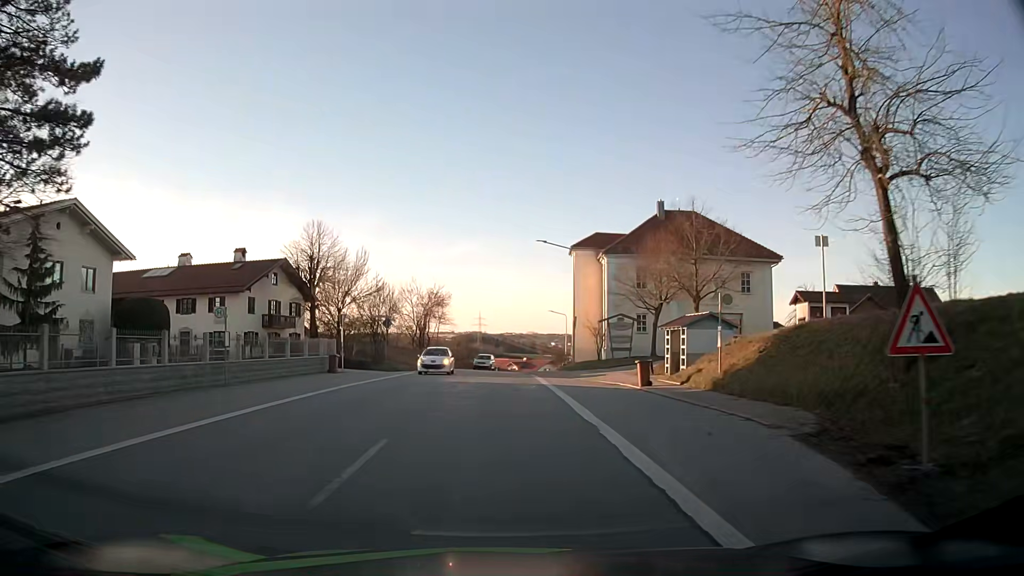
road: secondary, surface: asphalt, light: Day
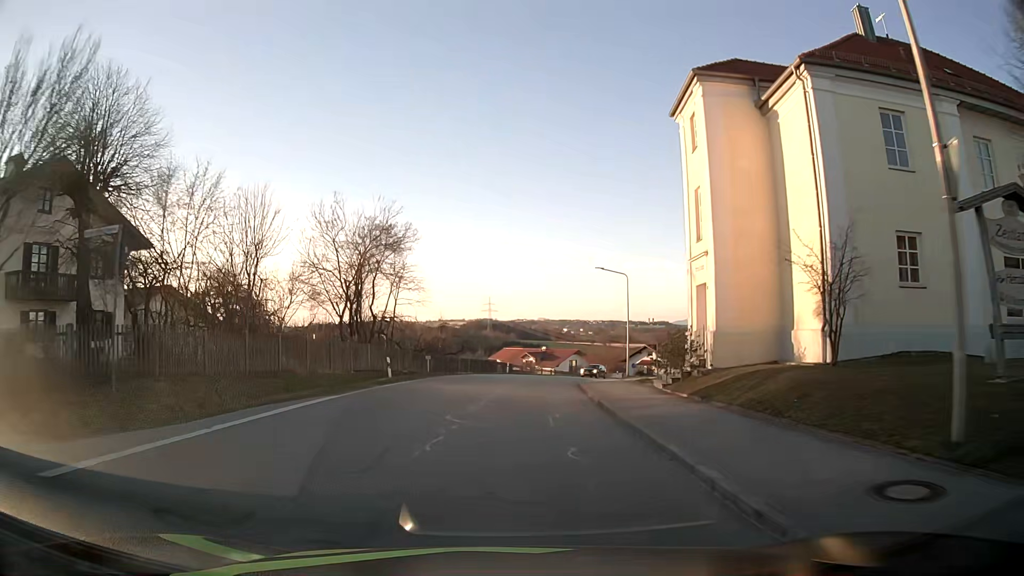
(-0.3, +34.8) m; -1°
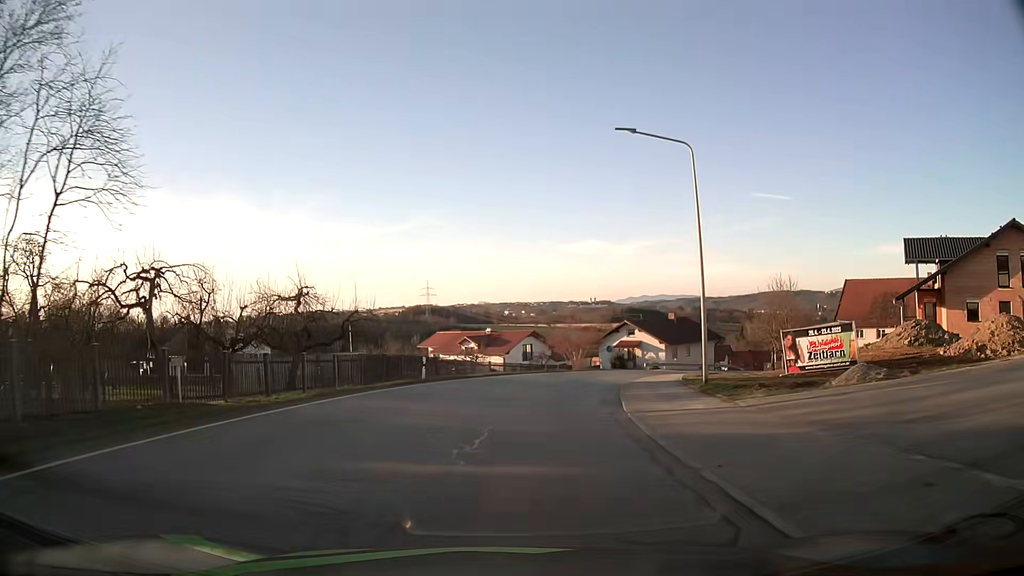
(+1.0, +27.8) m; +5°
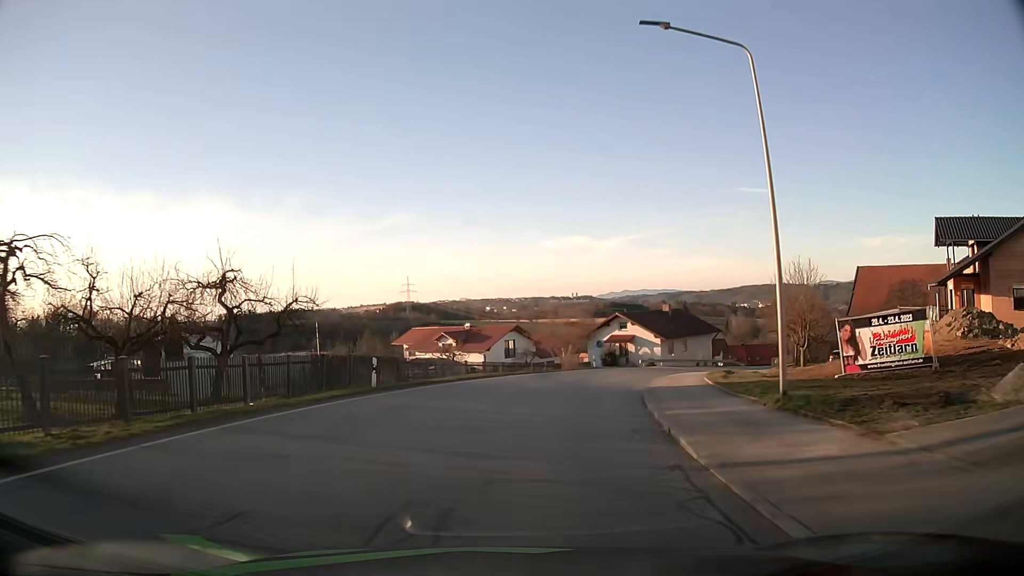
(0.0, +6.9) m; +1°
(0, +10) (+1, +20) (+4, +30) (+7, +39) (+11, +48) (+16, +57) (+22, +65) (+28, +73) (+35, +80) (+43, +86) m
